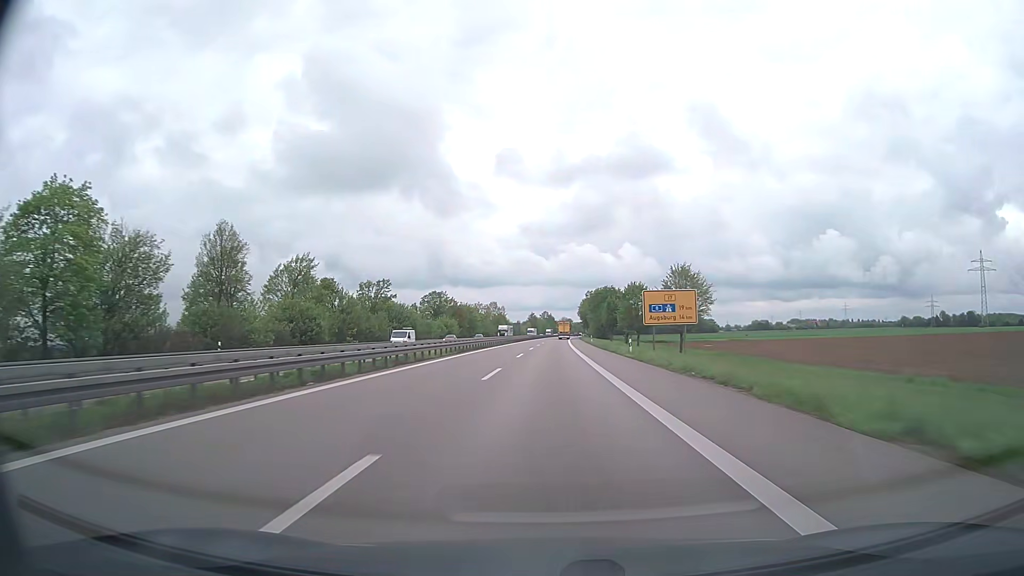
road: trunk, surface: asphalt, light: Day
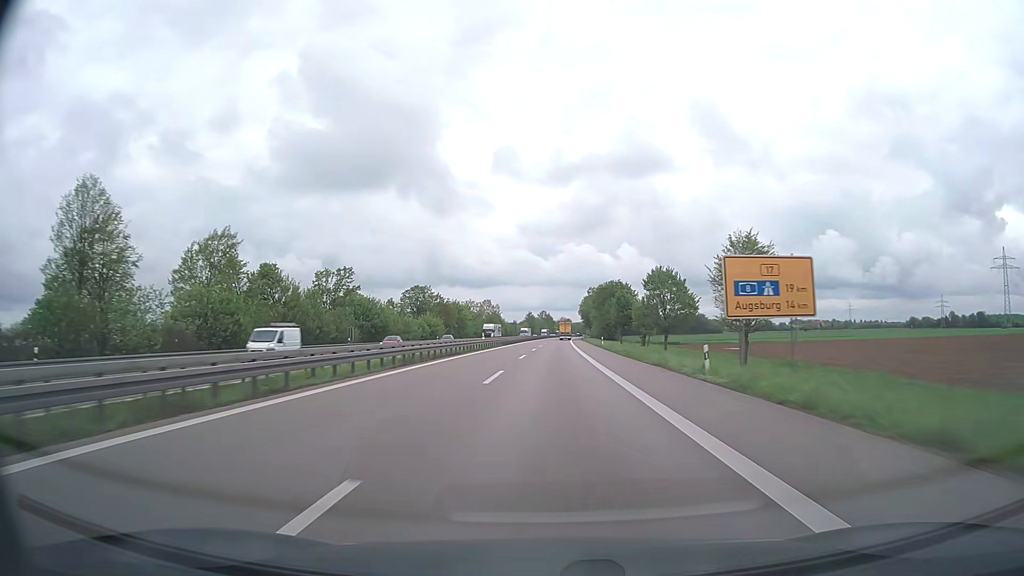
(0.0, +19.4) m; 0°
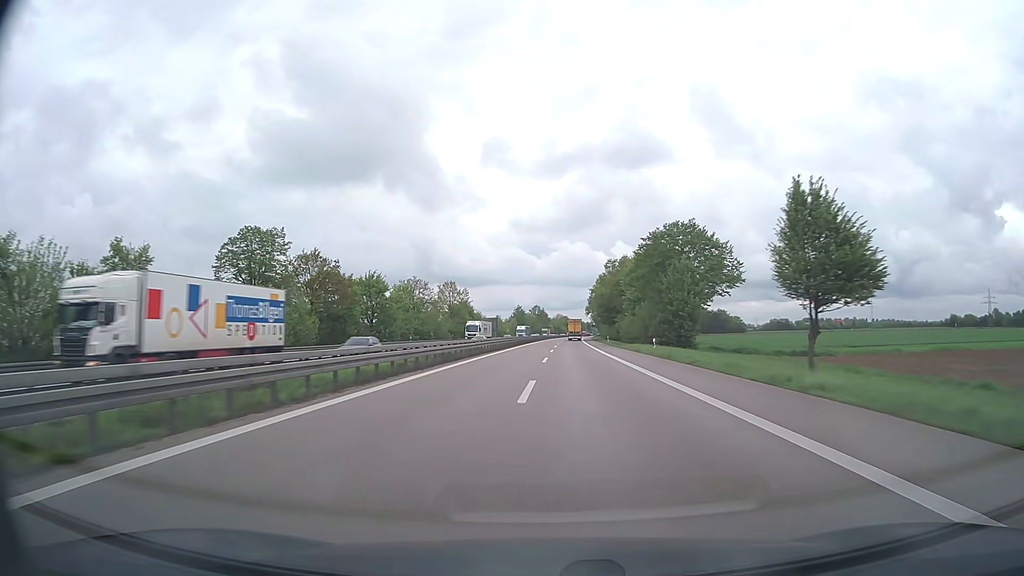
(+0.4, +77.6) m; +1°
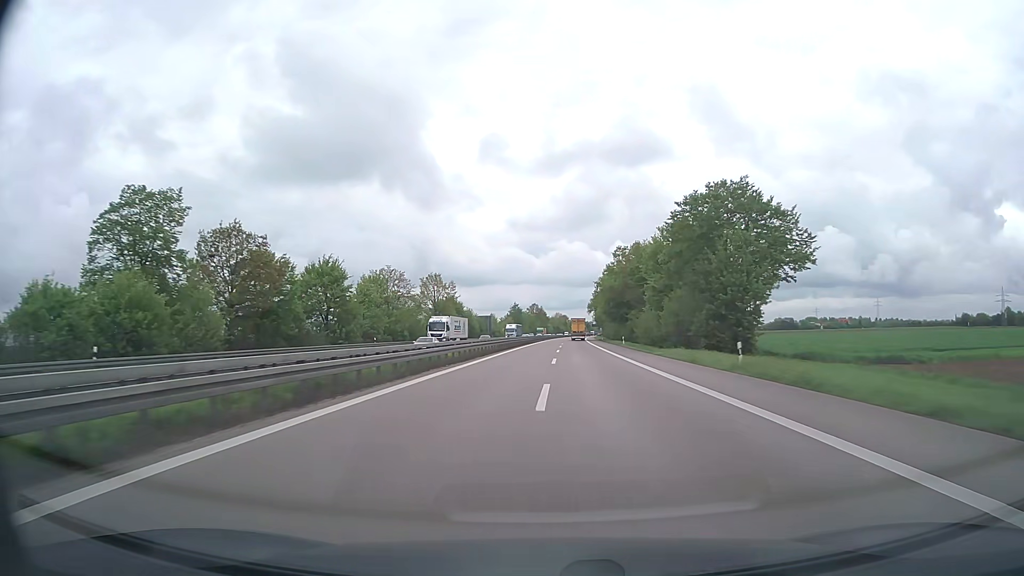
(0.0, +19.4) m; 0°
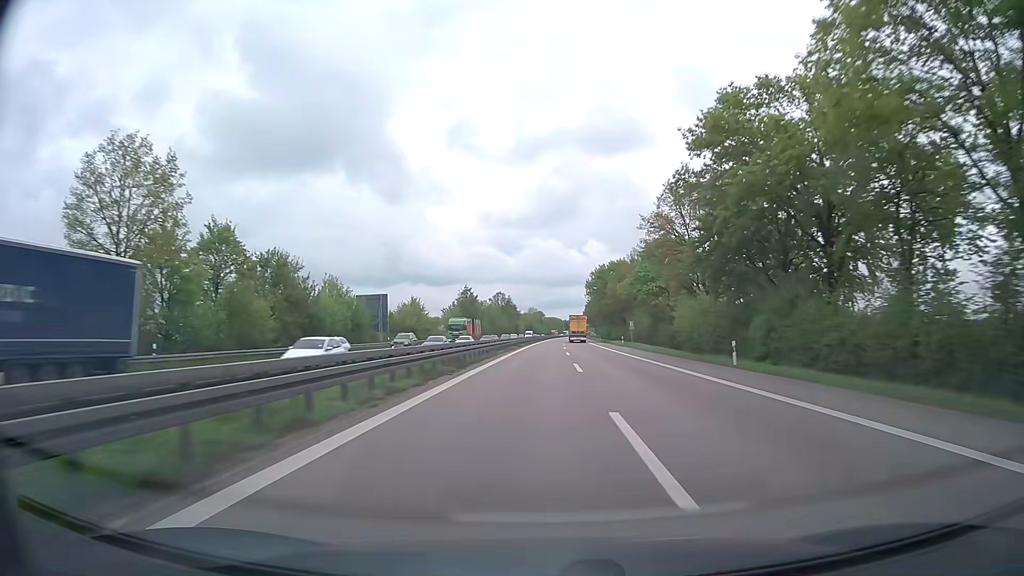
(+1.7, +96.9) m; +2°
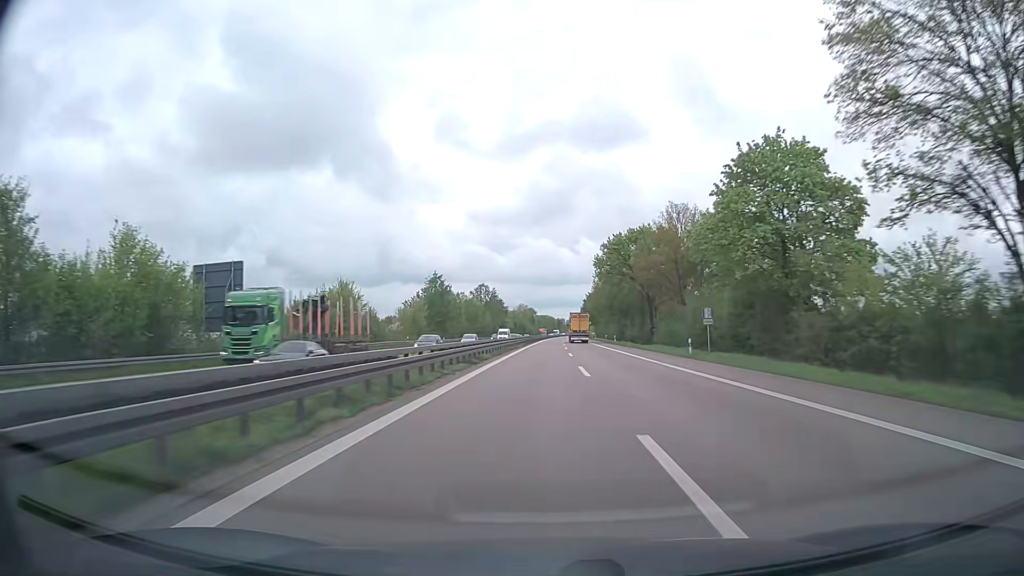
(+0.3, +38.8) m; +1°
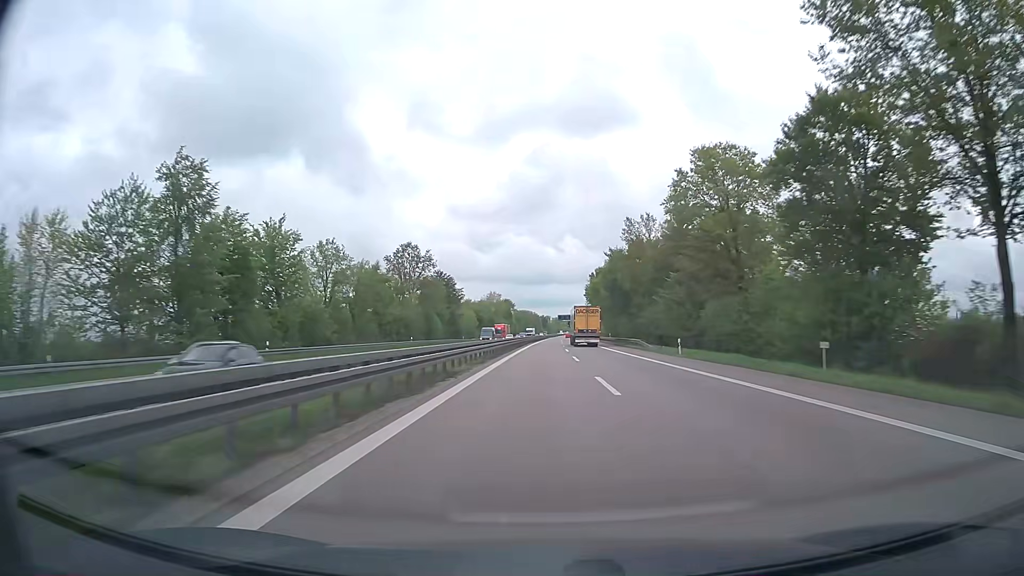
(+1.2, +96.9) m; +1°
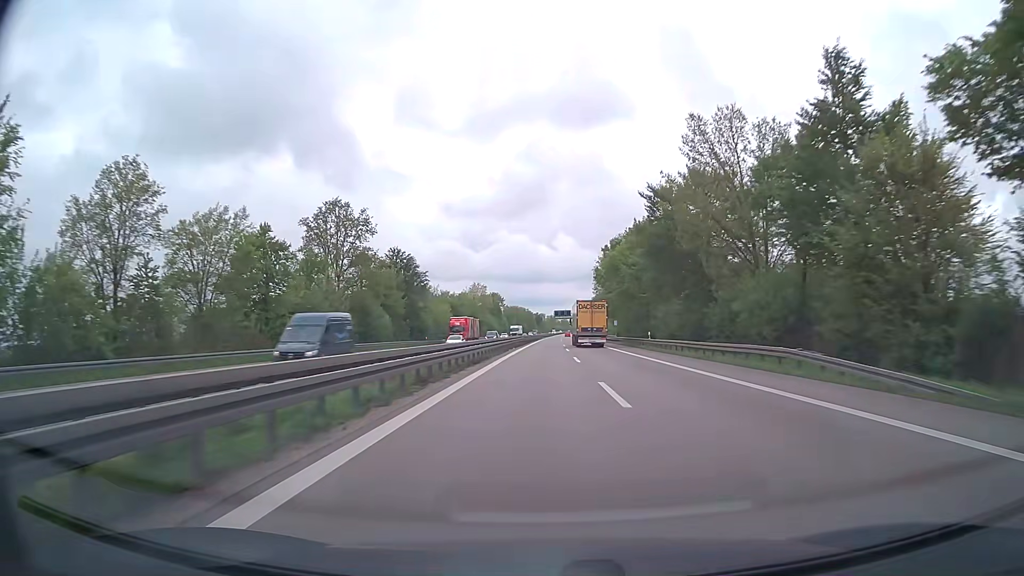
(+0.2, +38.7) m; +1°
(0, +10) (0, +20) (0, +30) (0, +40) (0, +50) (0, +60) (0, +70) (0, +80) (0, +90) (+1, +100) m
